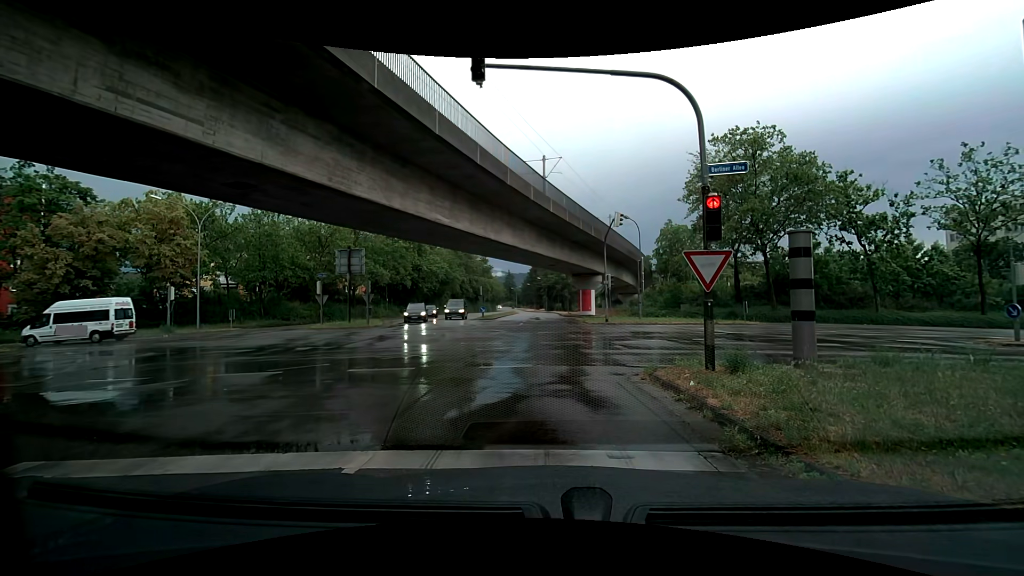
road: tertiary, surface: asphalt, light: Day
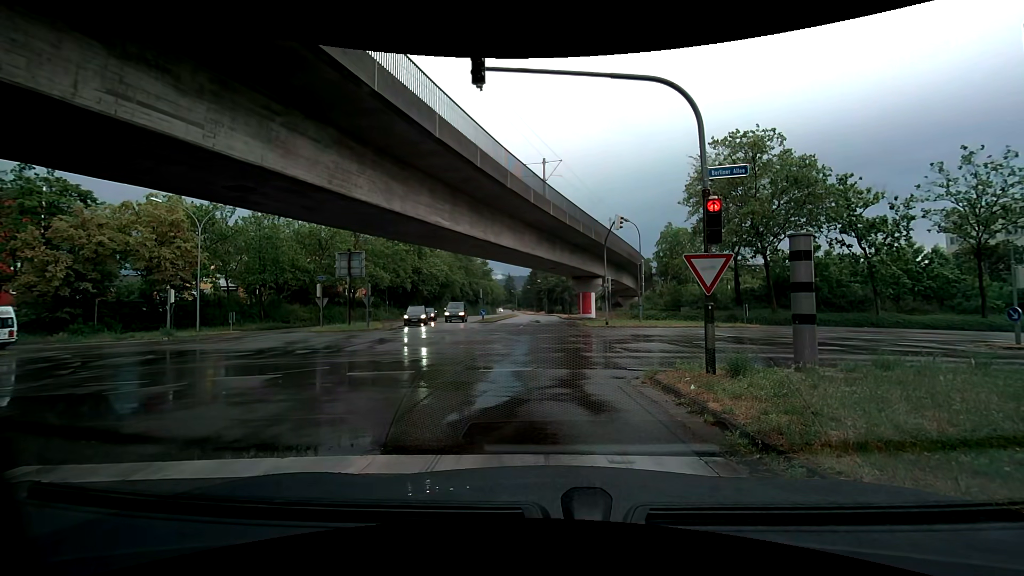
(0.0, +0.1) m; 0°
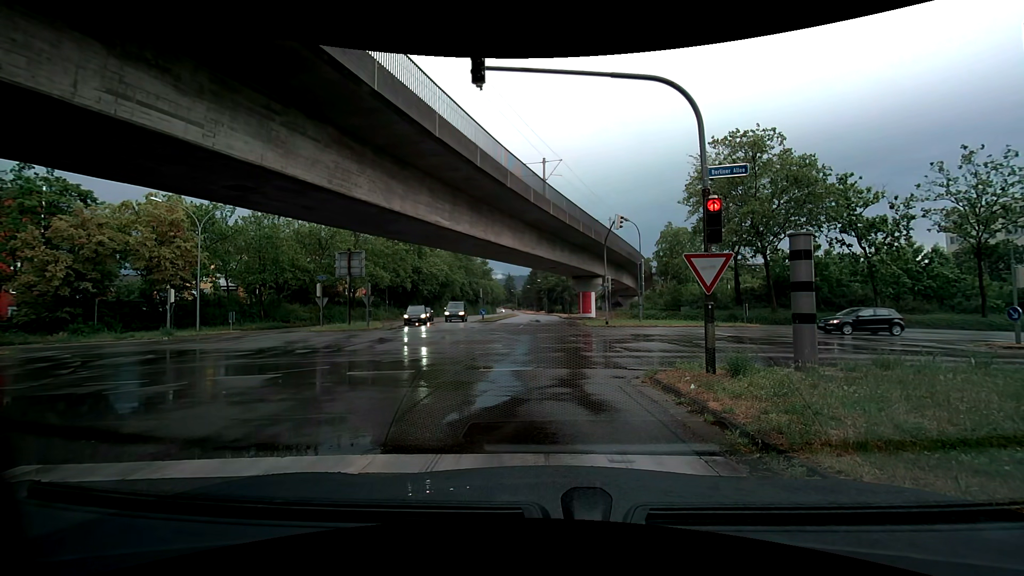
(0.0, 0.0) m; 0°
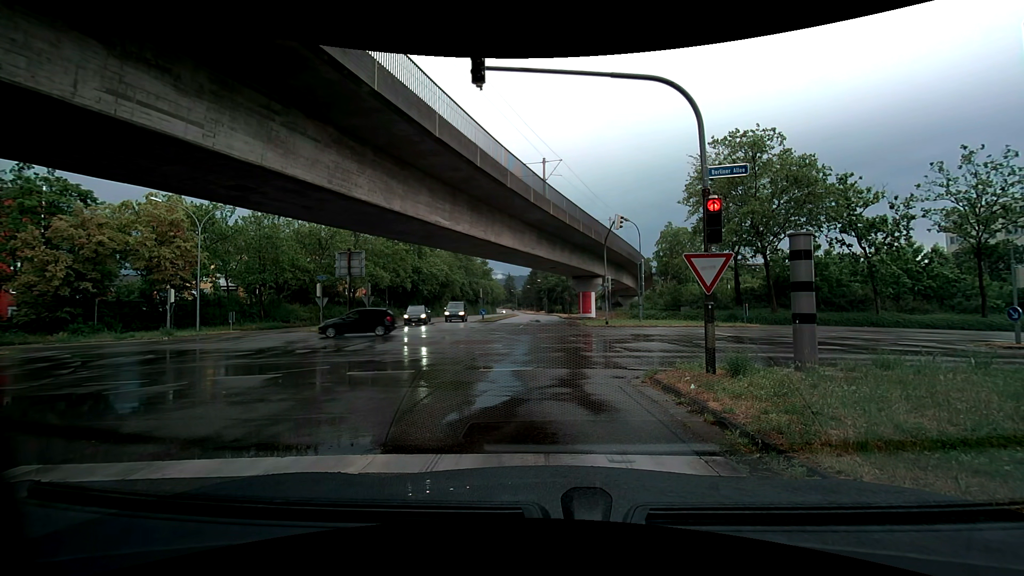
(0.0, 0.0) m; 0°
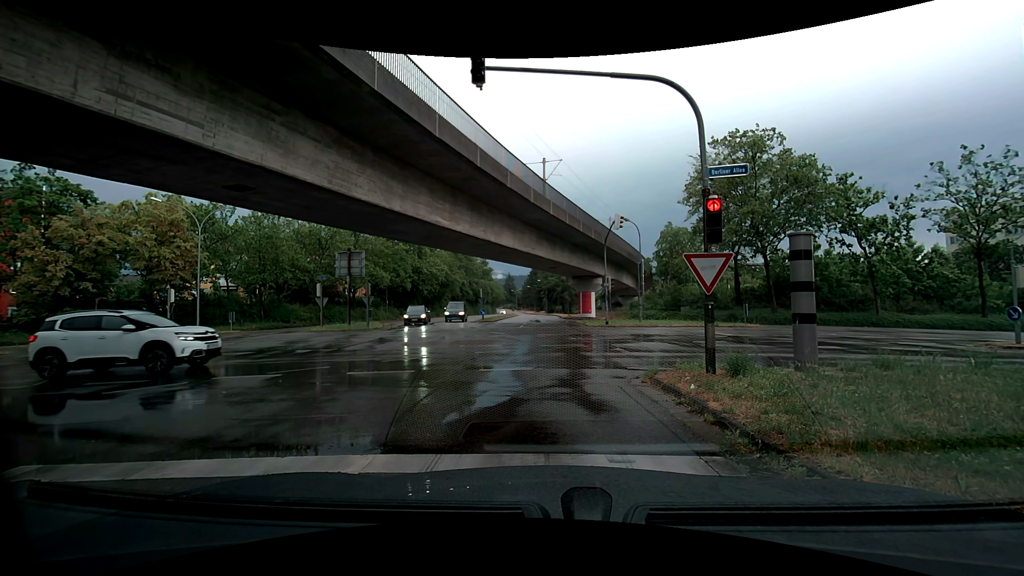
(0.0, 0.0) m; 0°
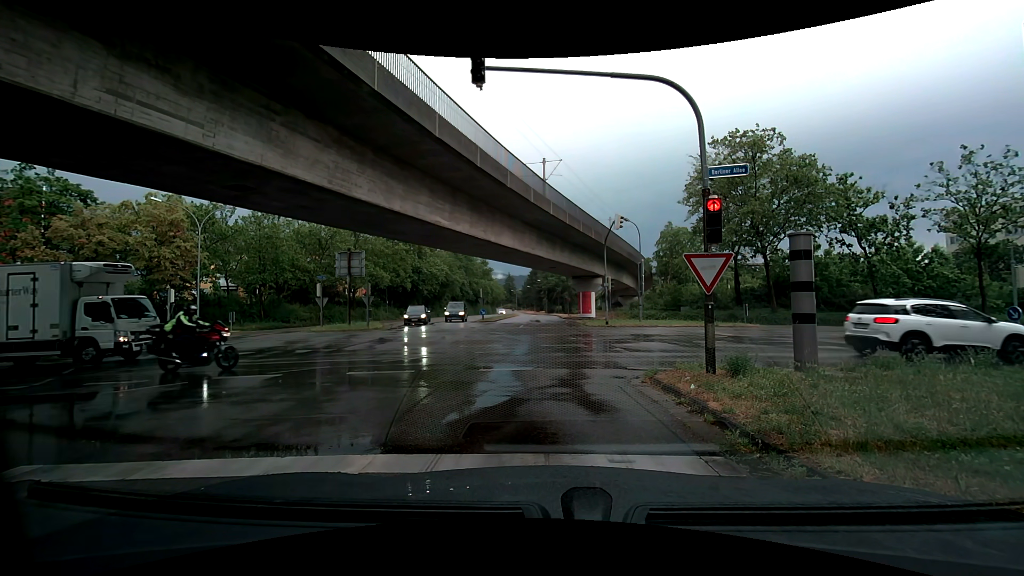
(0.0, 0.0) m; 0°
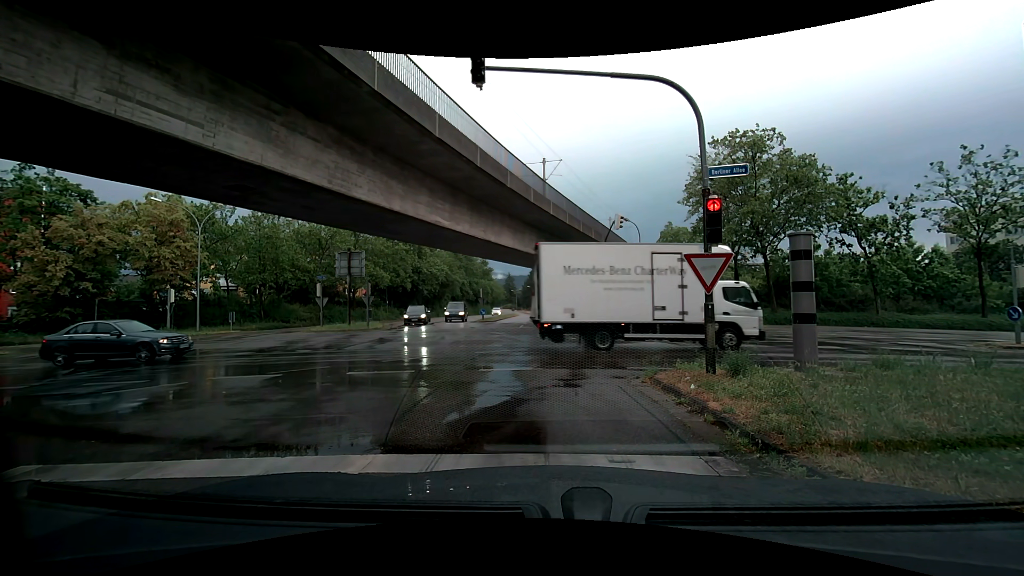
(0.0, 0.0) m; 0°
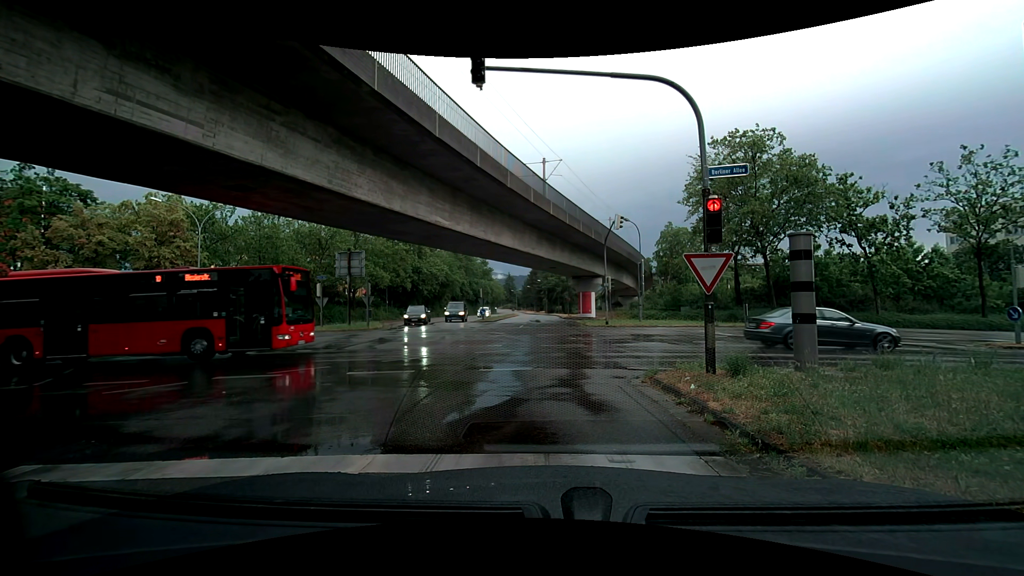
(0.0, 0.0) m; 0°
